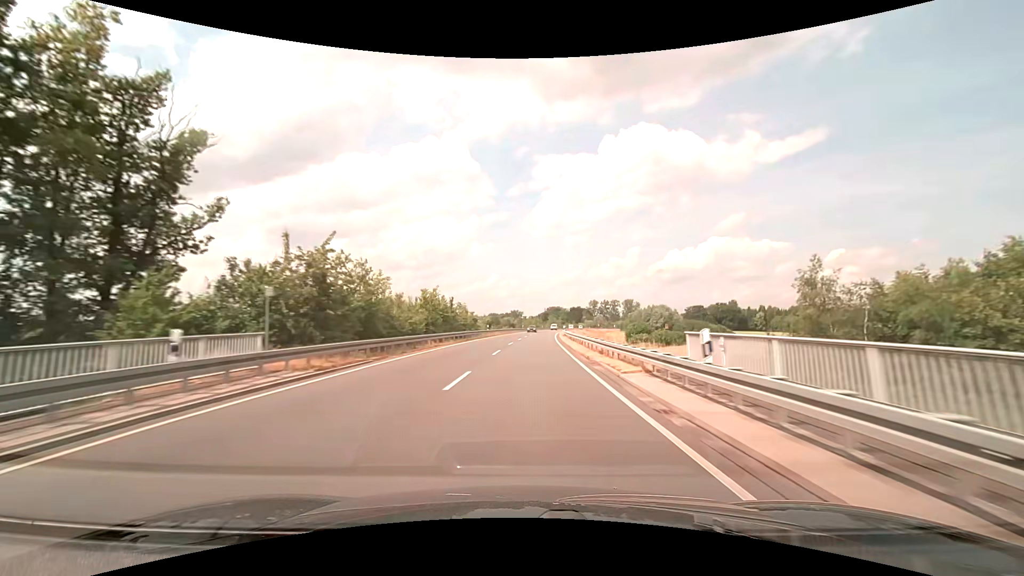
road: secondary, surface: asphalt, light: Day
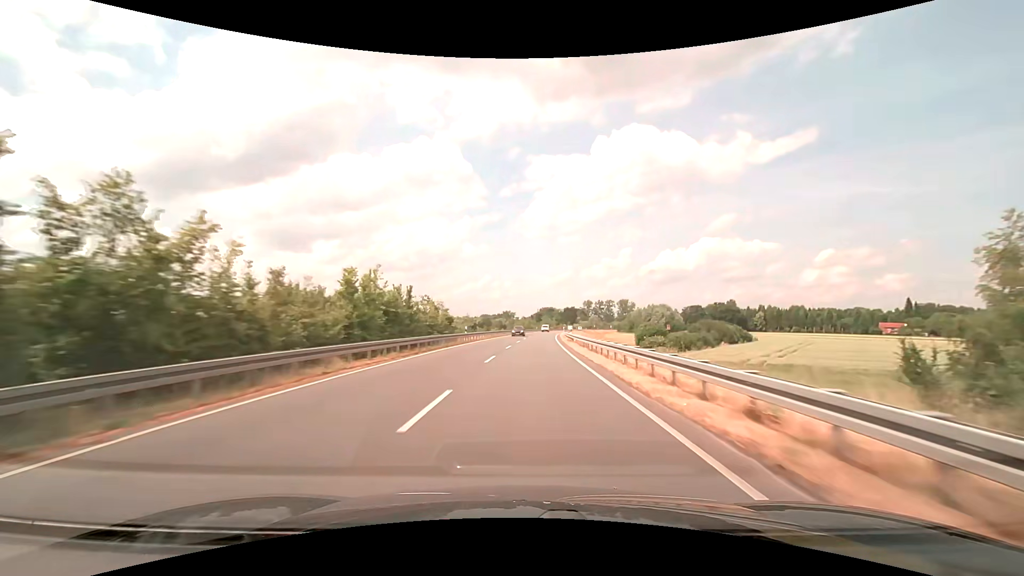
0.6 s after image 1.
(+0.1, +15.9) m; +1°
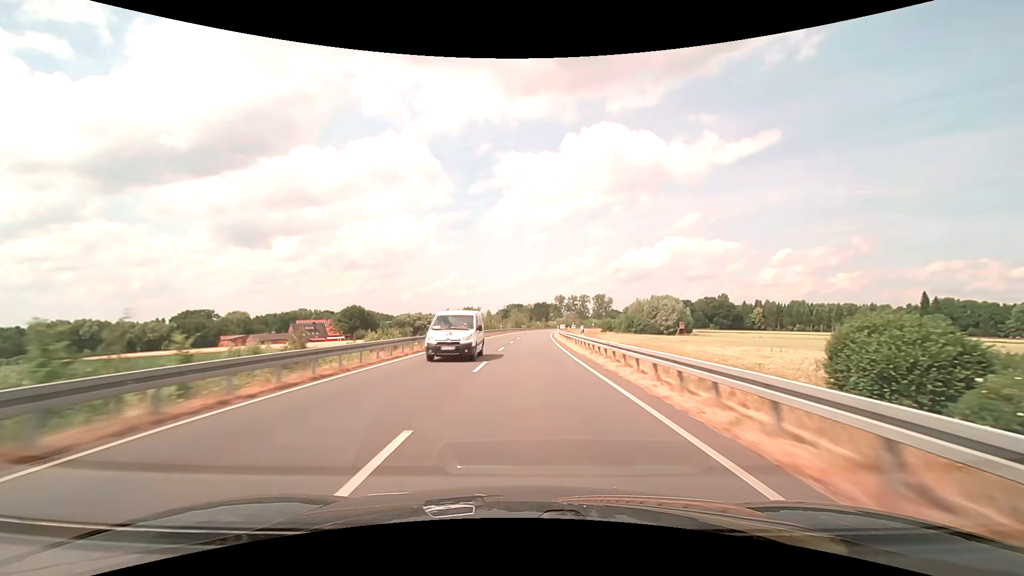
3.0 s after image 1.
(+2.1, +63.4) m; +4°
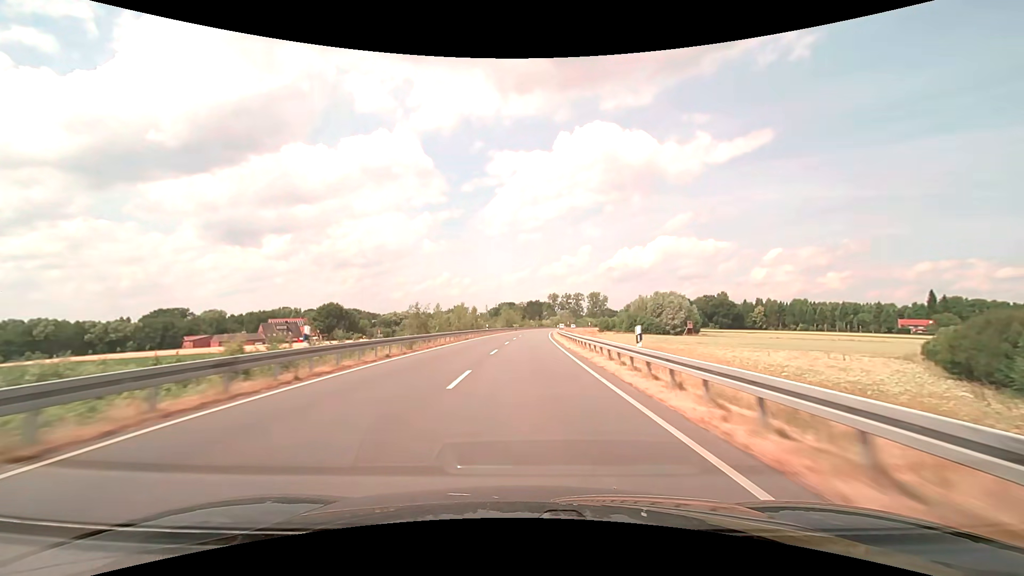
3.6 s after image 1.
(+0.1, +15.9) m; +1°
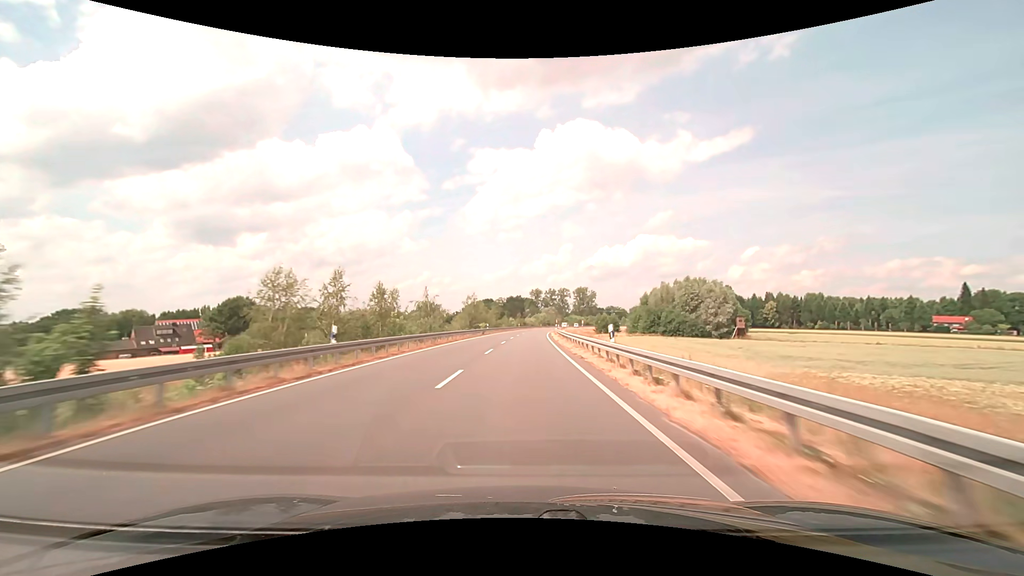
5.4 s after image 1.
(+1.0, +47.5) m; +2°
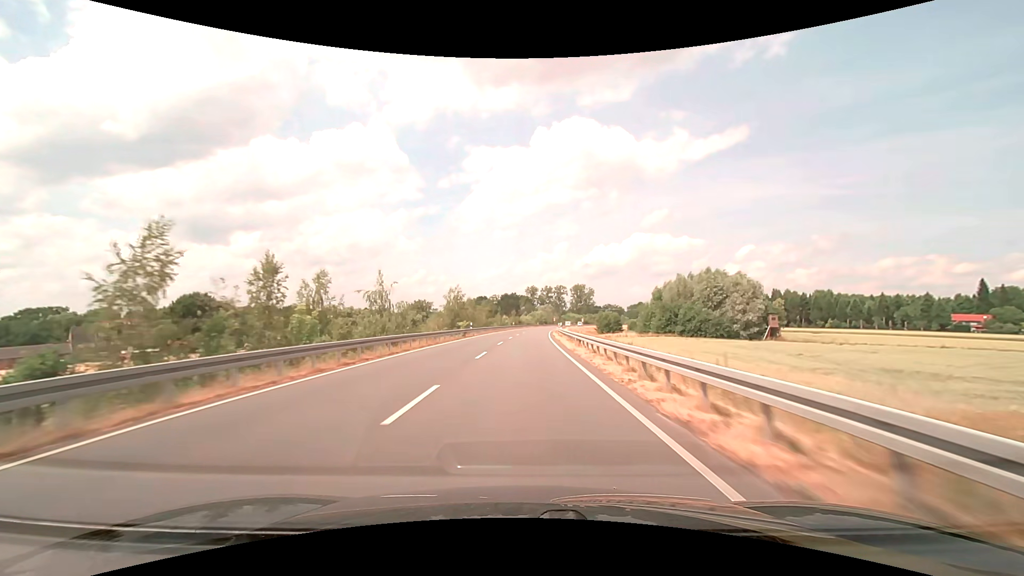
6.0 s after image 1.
(+0.1, +15.6) m; +1°
(0, +10) (0, +20) (0, +30) (0, +40) (+1, +50) (+1, +60) (+2, +70) (+2, +80) (+3, +90) (+4, +100) m
